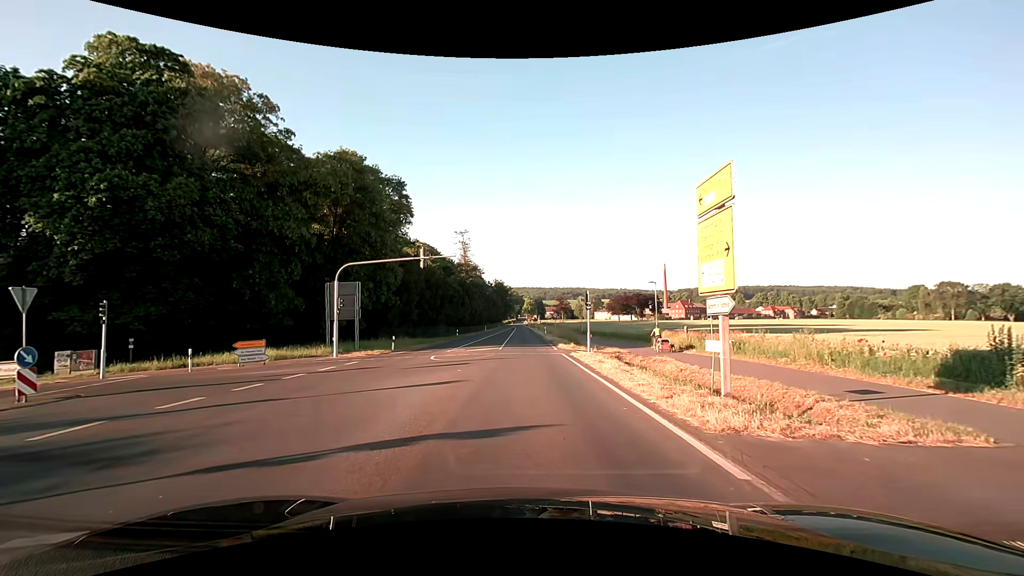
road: secondary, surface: asphalt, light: Day
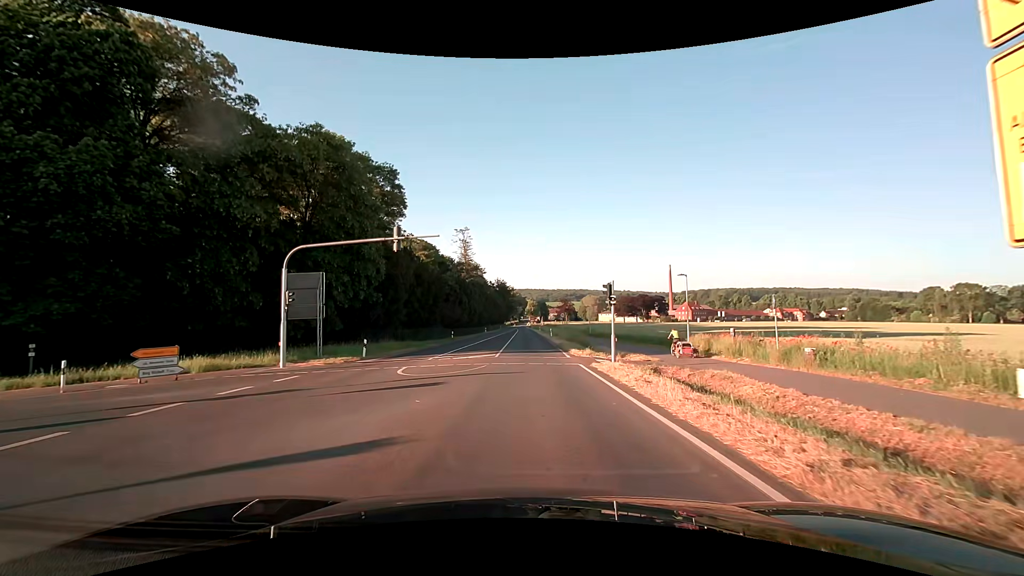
(0.0, +7.3) m; -1°
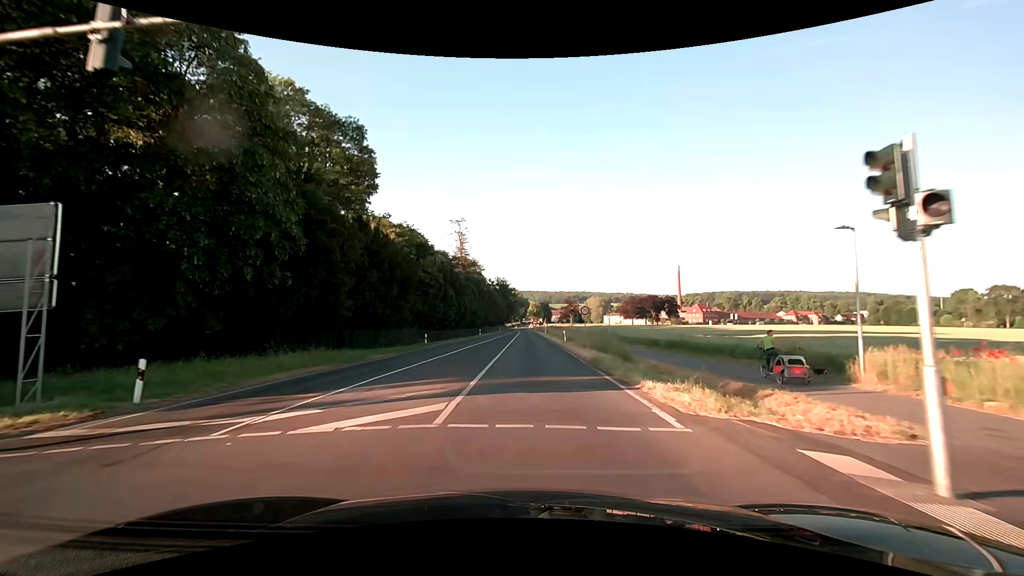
(+0.2, +17.4) m; 0°
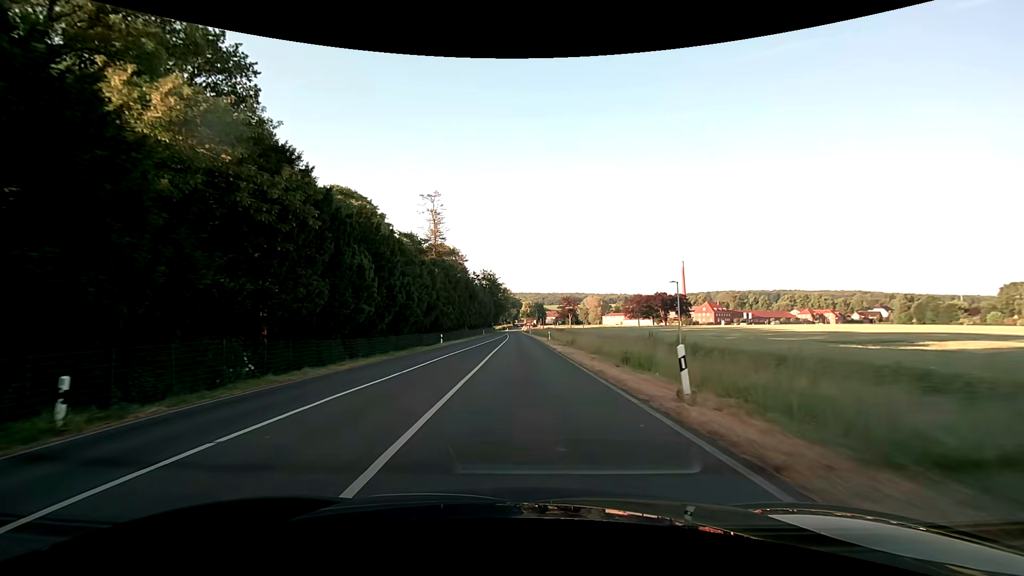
(+0.3, +32.5) m; +1°
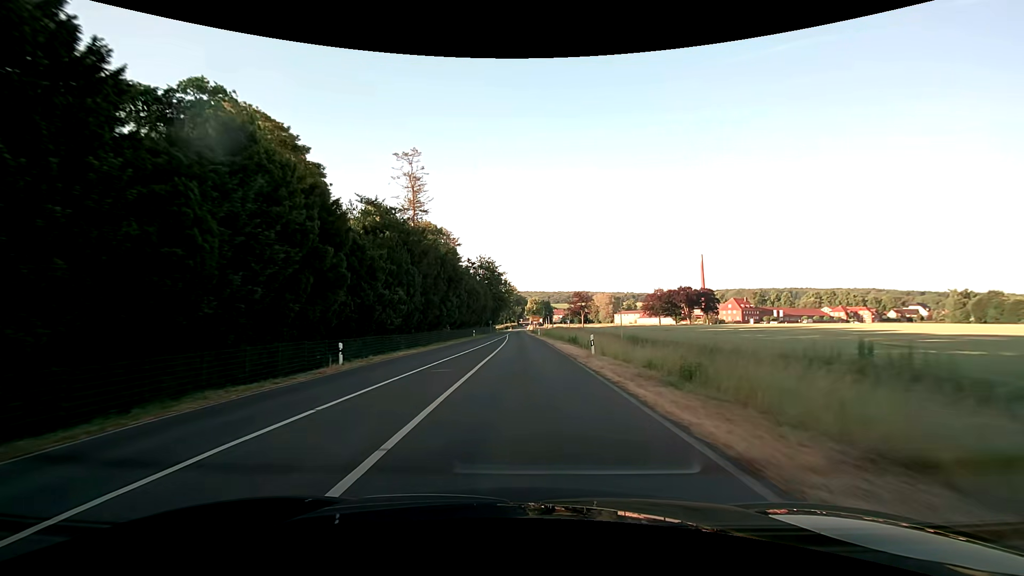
(-0.1, +28.3) m; 0°
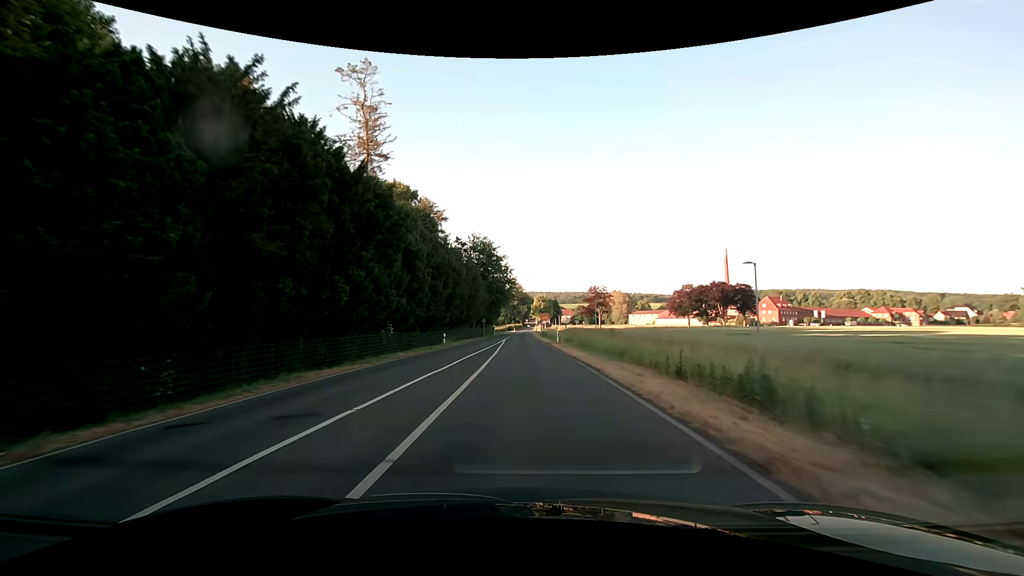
(-0.2, +30.7) m; -1°
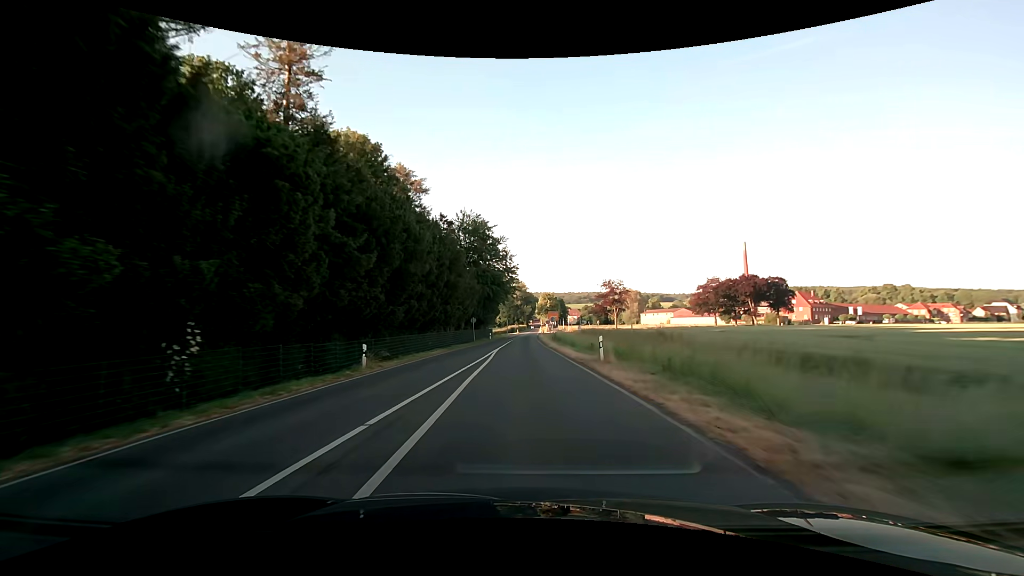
(0.0, +21.5) m; 0°
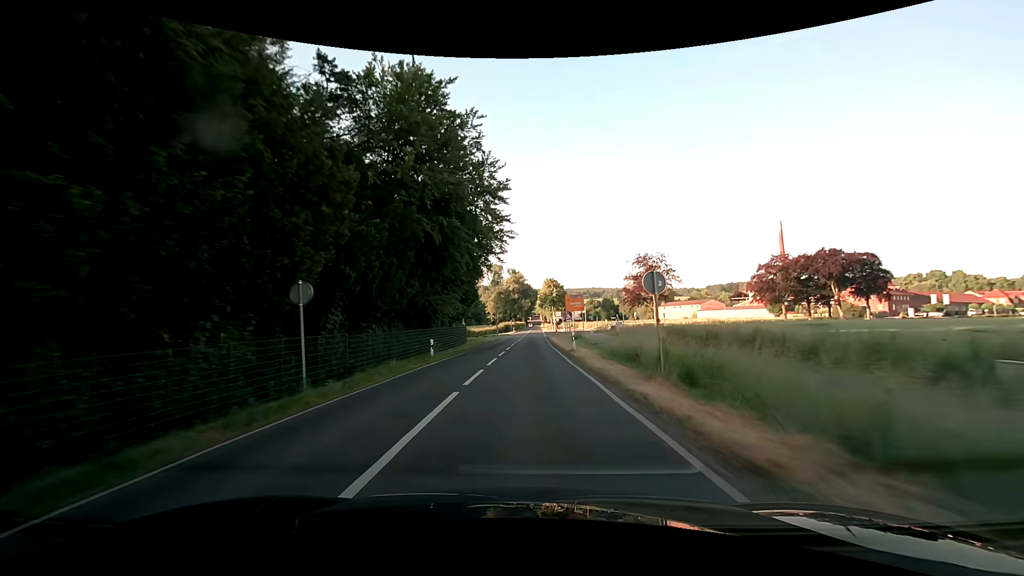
(-0.3, +43.8) m; 0°
(0, +10) (0, +20) (0, +30) (0, +40) (+1, +50) (+1, +60) (+1, +70) (+1, +80) (+2, +90) (+2, +100) m
